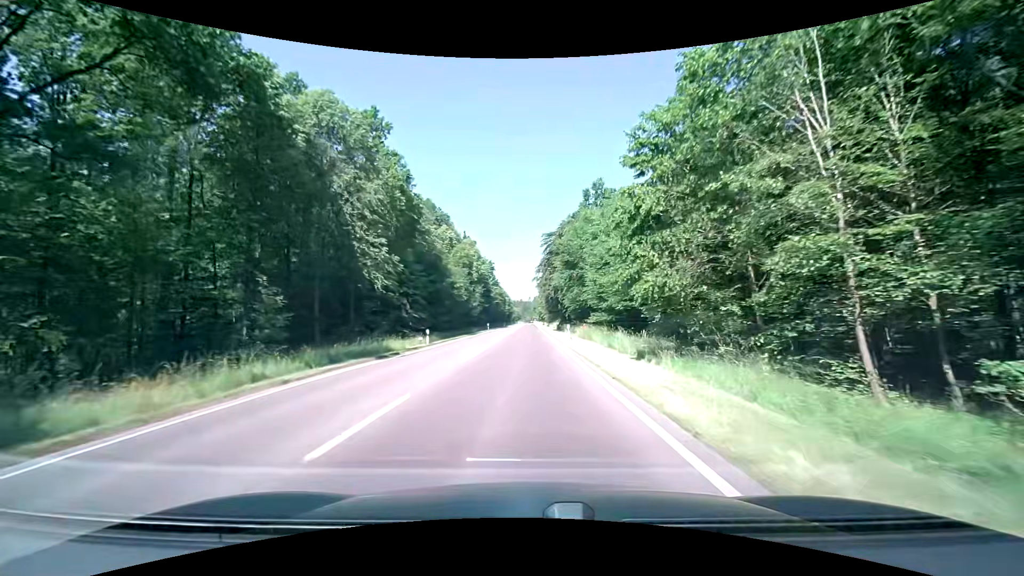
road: secondary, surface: asphalt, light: Day
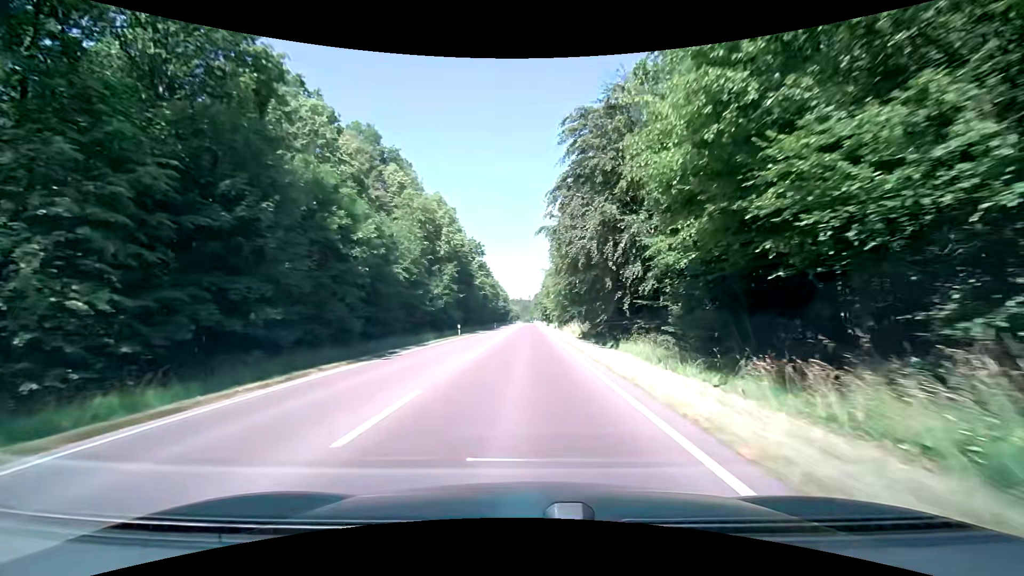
(0.0, +35.4) m; 0°
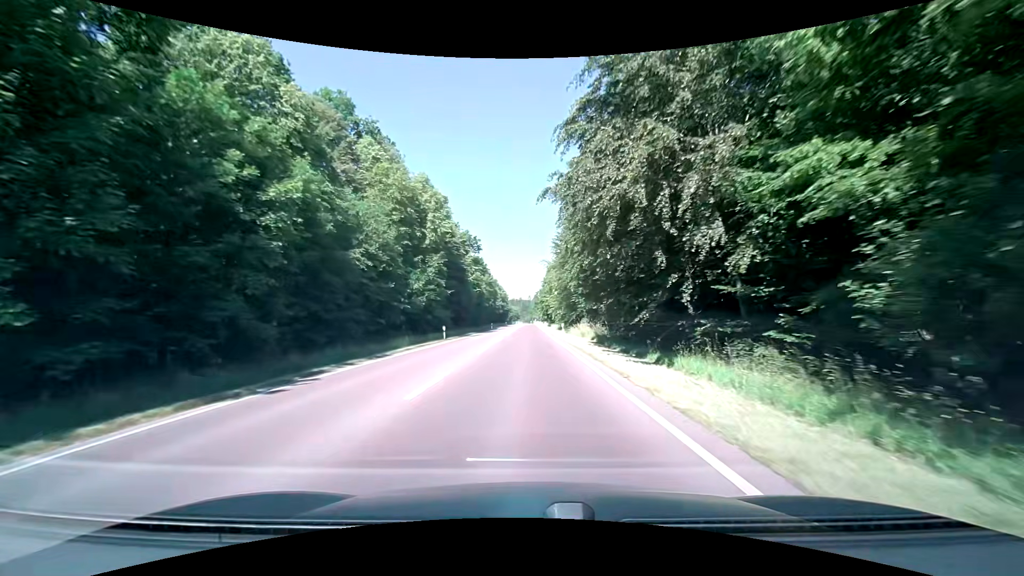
(0.0, +8.8) m; 0°
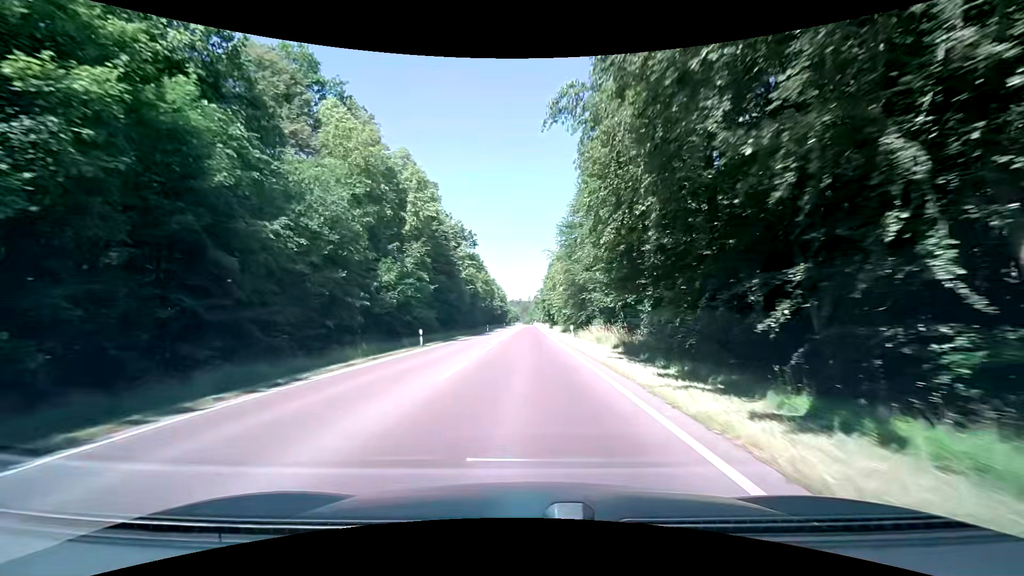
(0.0, +8.8) m; 0°
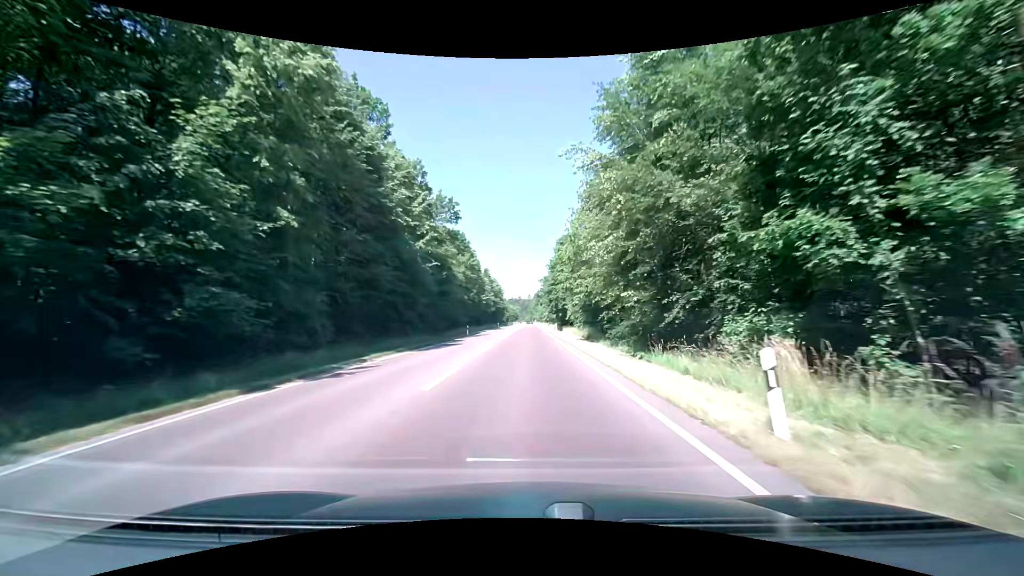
(-0.1, +26.3) m; 0°
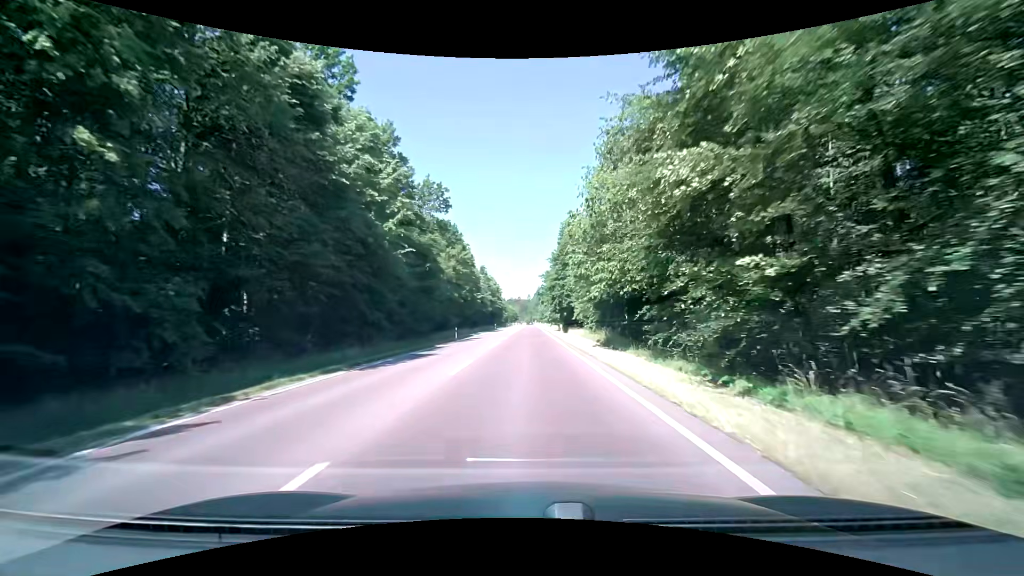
(0.0, +8.8) m; 0°
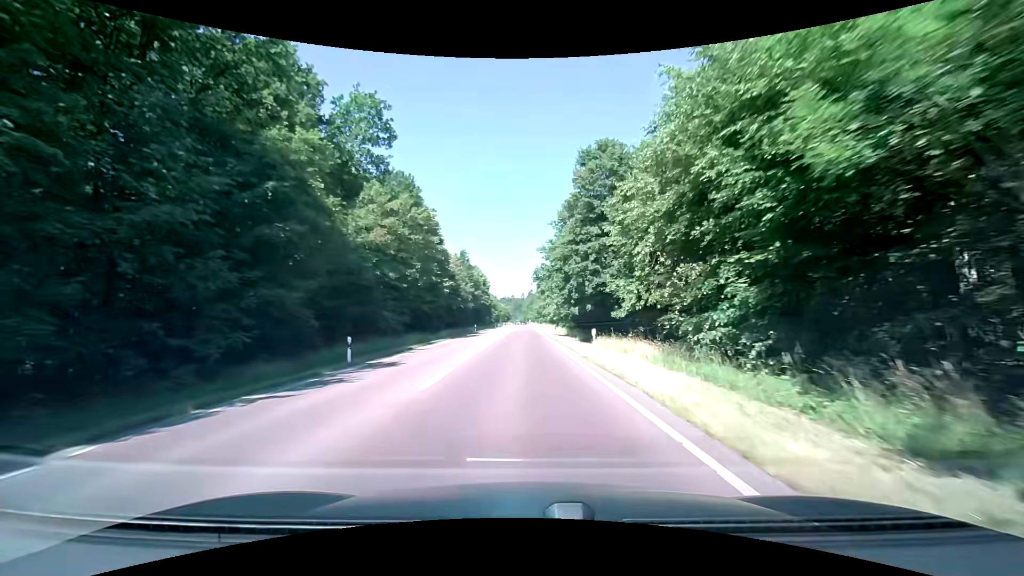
(+0.2, +26.5) m; +1°
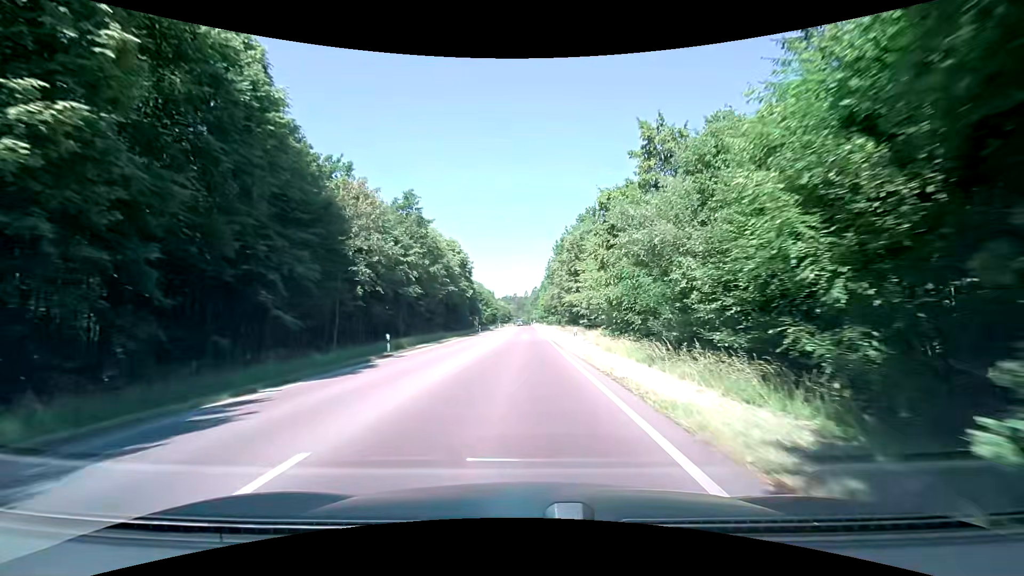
(0.0, +44.9) m; -1°
